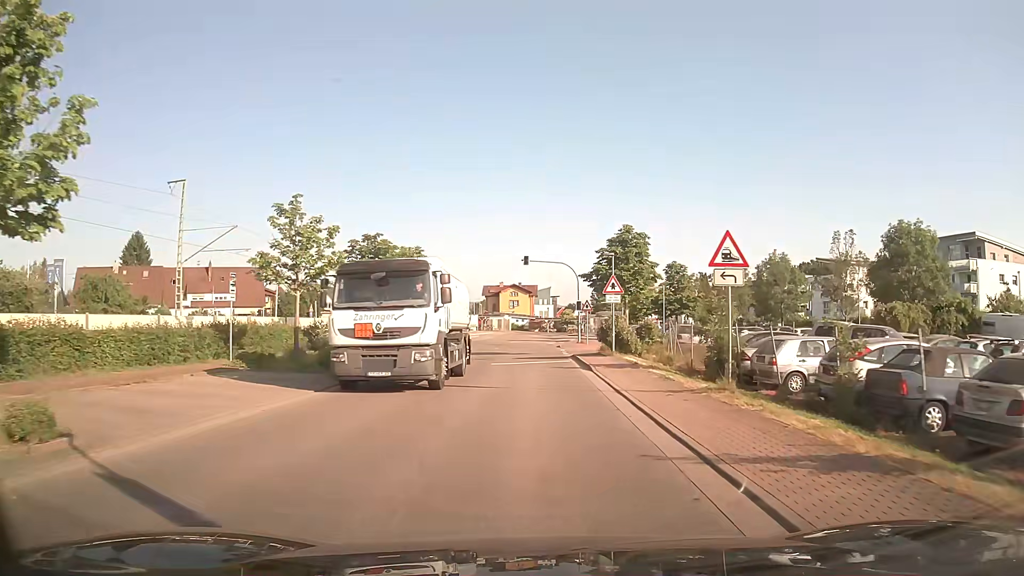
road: unclassified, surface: asphalt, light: Day
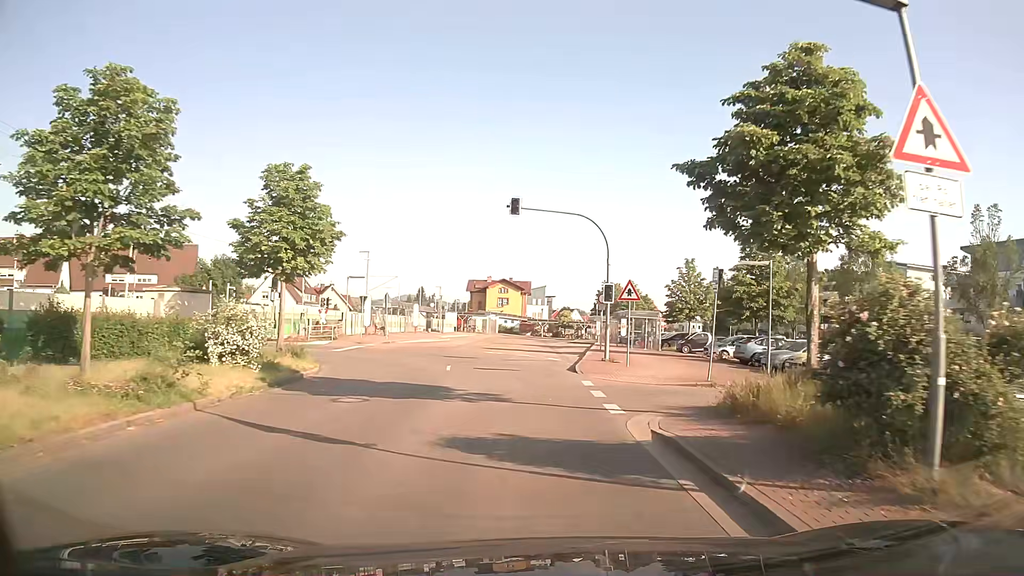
(0.0, +22.3) m; +1°
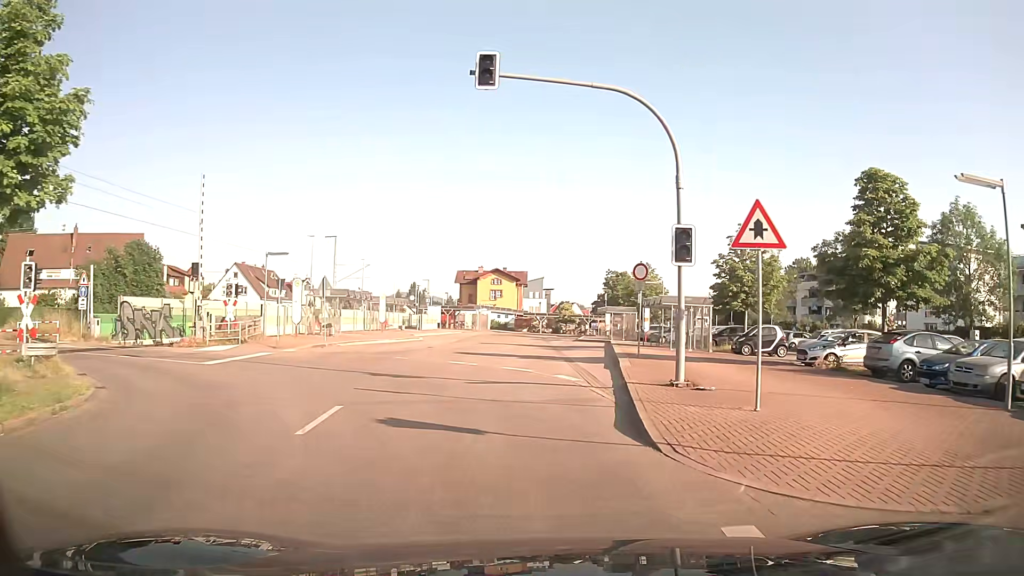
(+0.1, +13.9) m; +1°
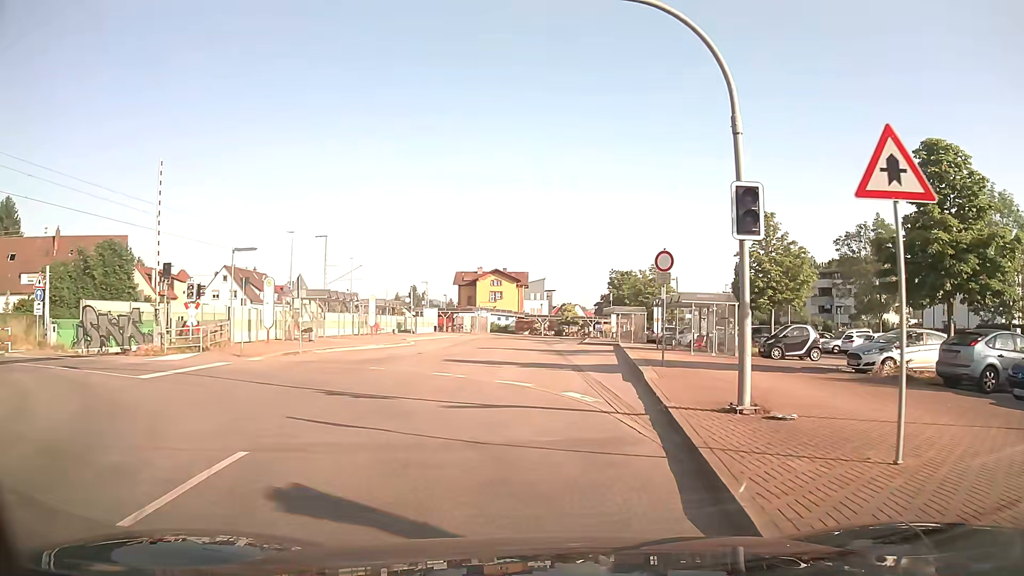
(0.0, +4.0) m; 0°
